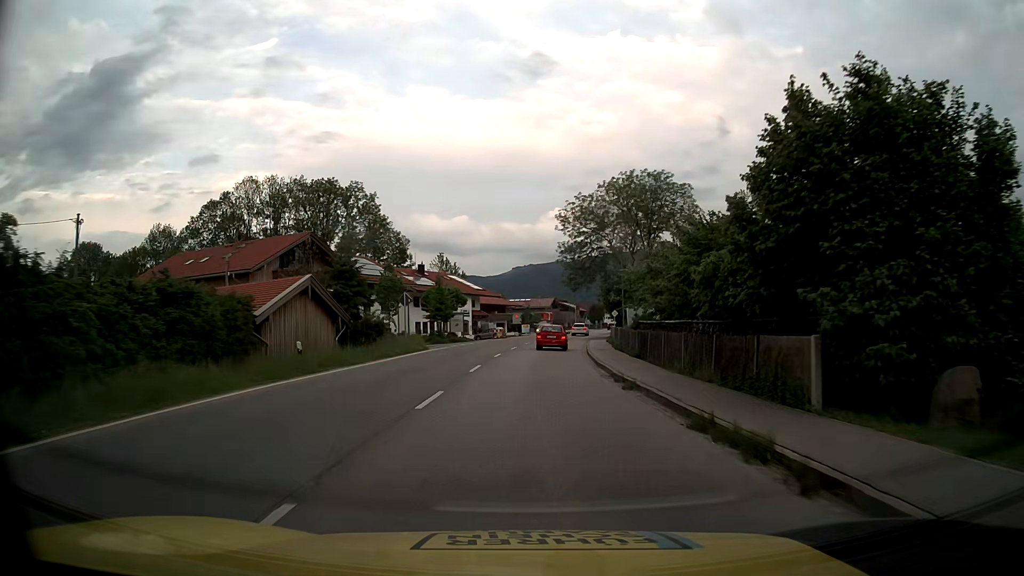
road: primary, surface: asphalt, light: Day
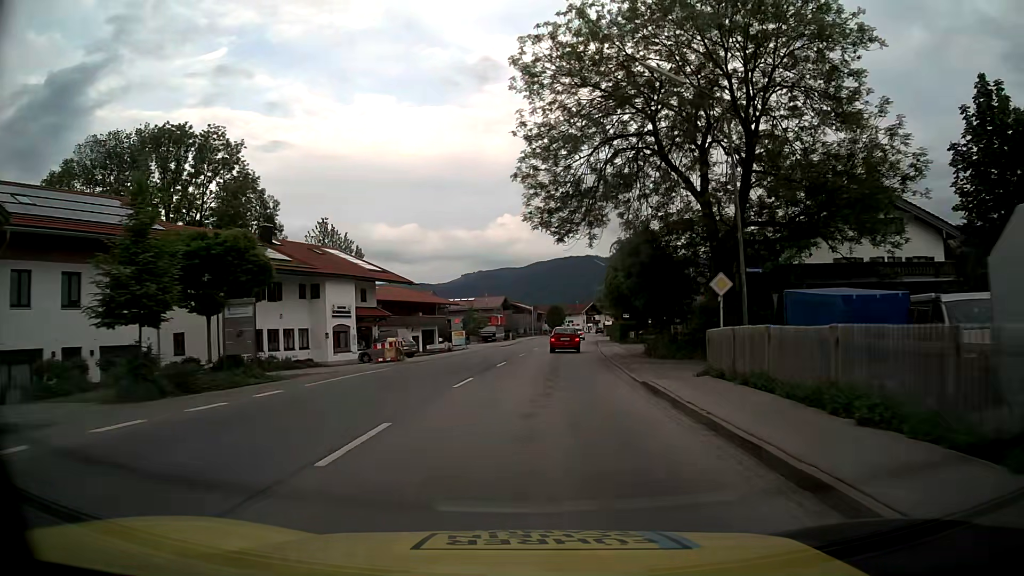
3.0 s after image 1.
(+1.3, +40.5) m; +4°
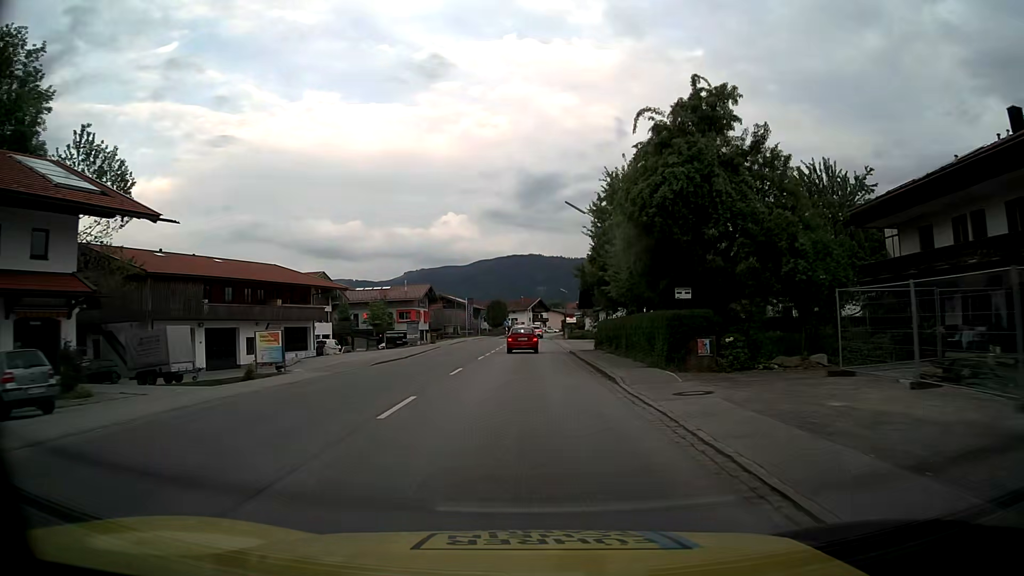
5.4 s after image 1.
(+1.6, +32.5) m; +5°
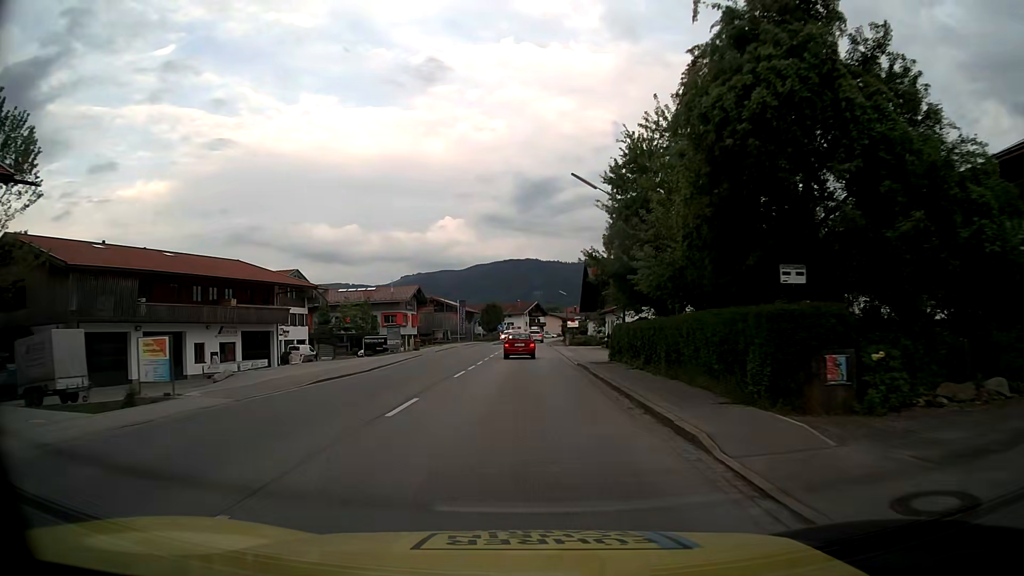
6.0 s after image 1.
(0.0, +8.1) m; 0°
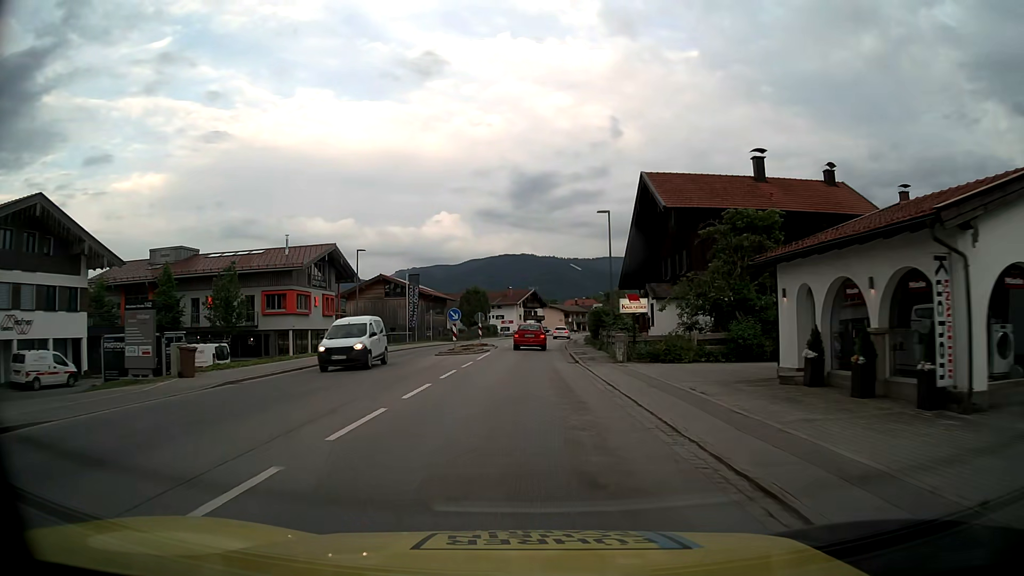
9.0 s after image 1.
(+0.2, +40.9) m; +1°
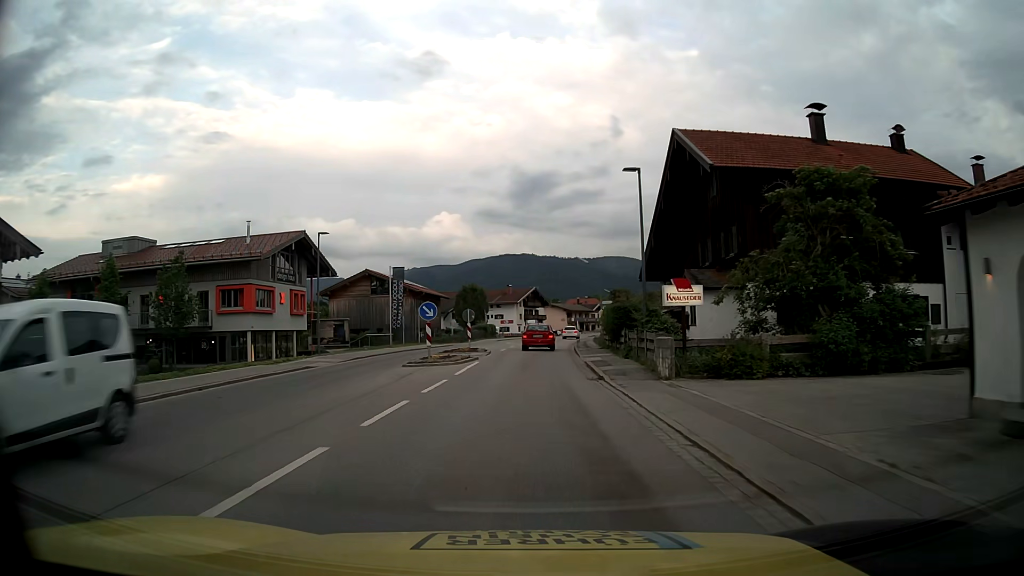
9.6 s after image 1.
(0.0, +8.2) m; 0°
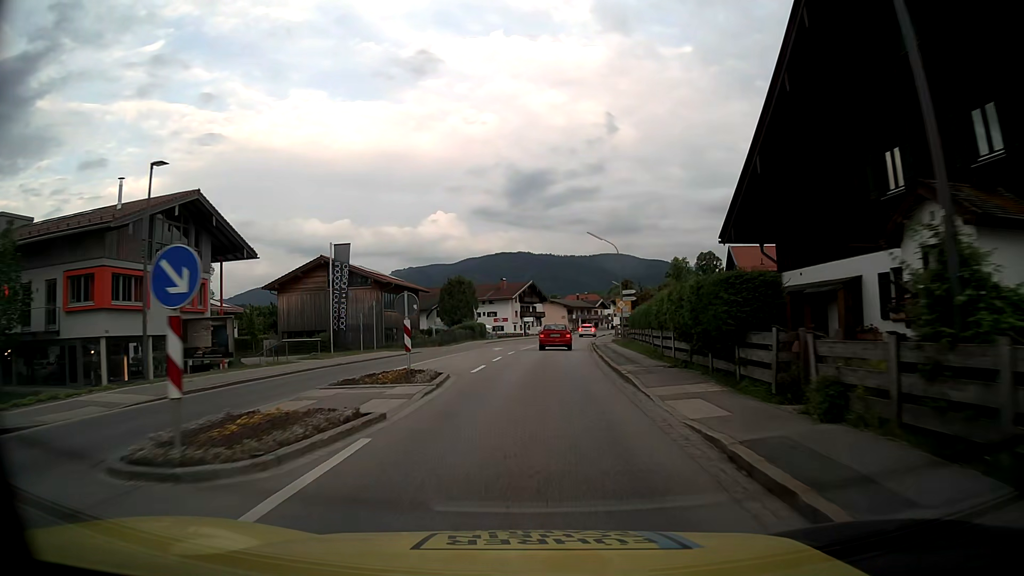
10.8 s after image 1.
(0.0, +16.4) m; 0°
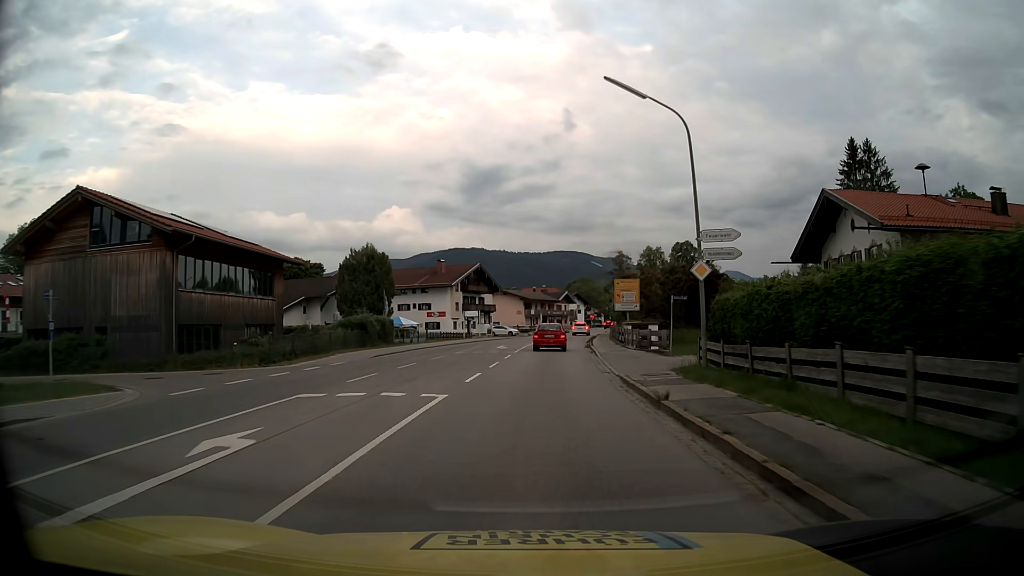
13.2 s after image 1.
(+0.9, +32.7) m; +4°
(0, +10) (0, +20) (+1, +30) (+2, +40) (+2, +50) (+3, +60) (+4, +70) (+6, +80) (+7, +90) (+9, +100) m
